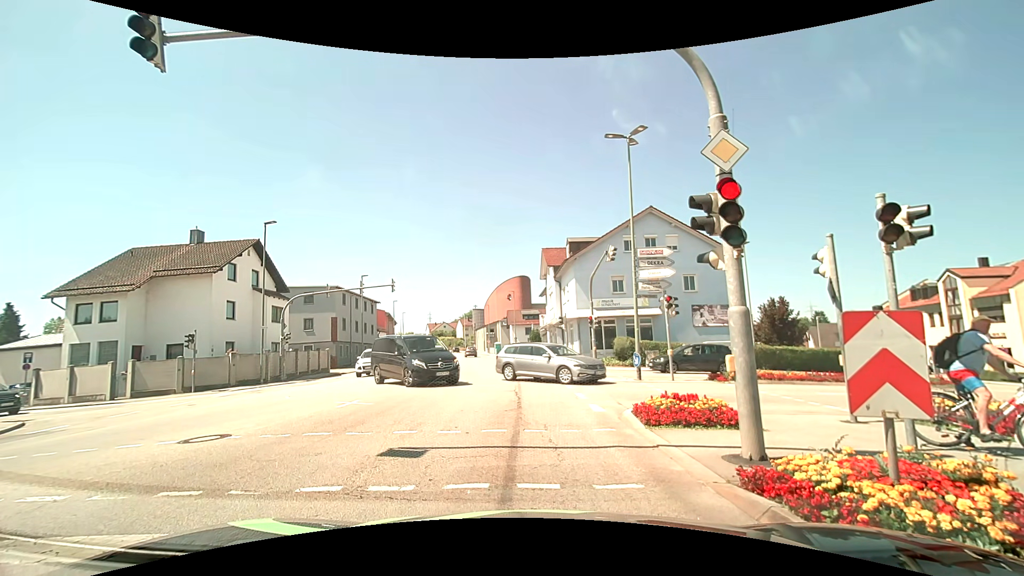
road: tertiary_link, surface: asphalt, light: Day
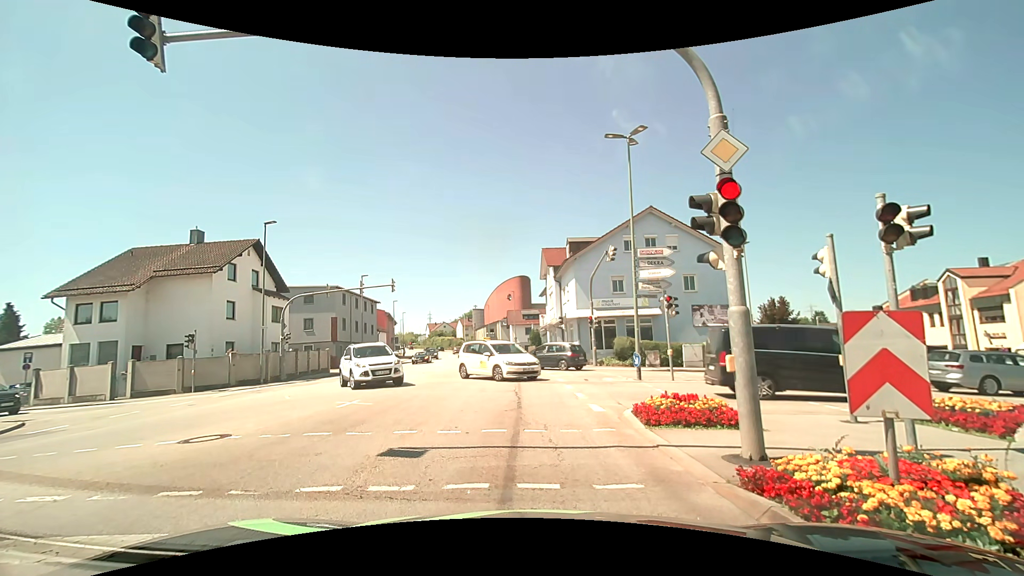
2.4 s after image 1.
(0.0, 0.0) m; 0°
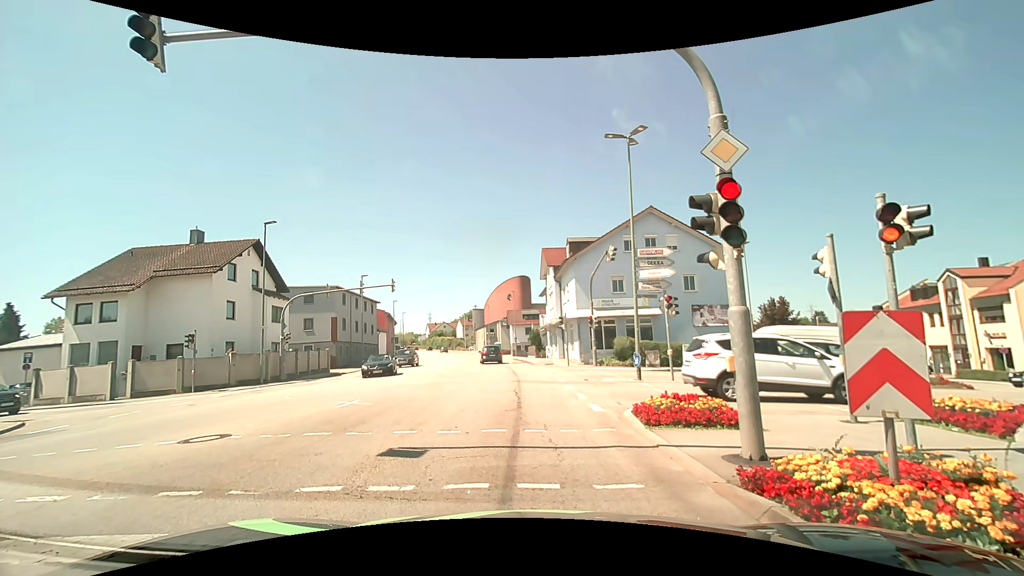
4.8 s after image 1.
(0.0, 0.0) m; 0°
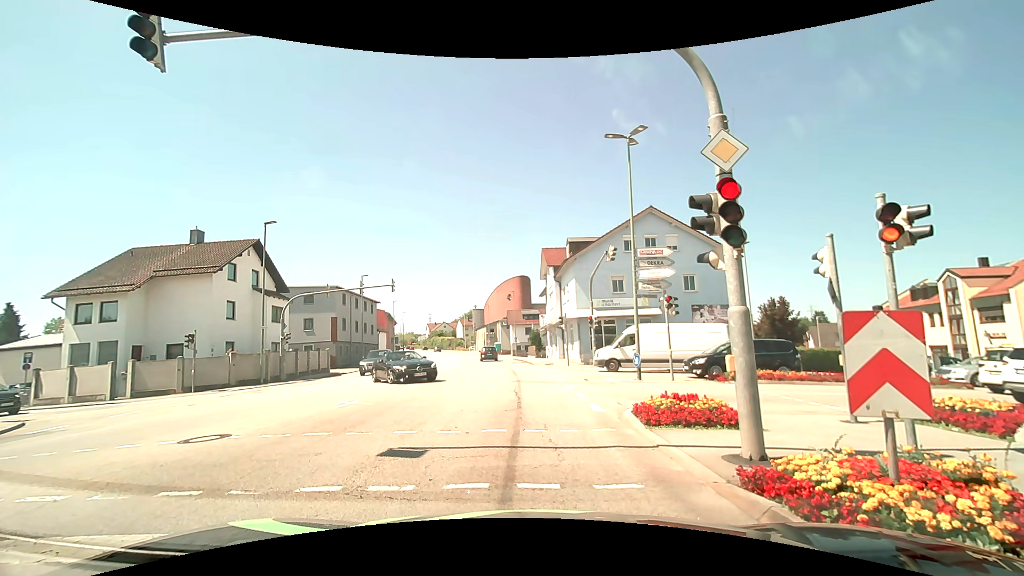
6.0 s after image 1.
(0.0, 0.0) m; 0°
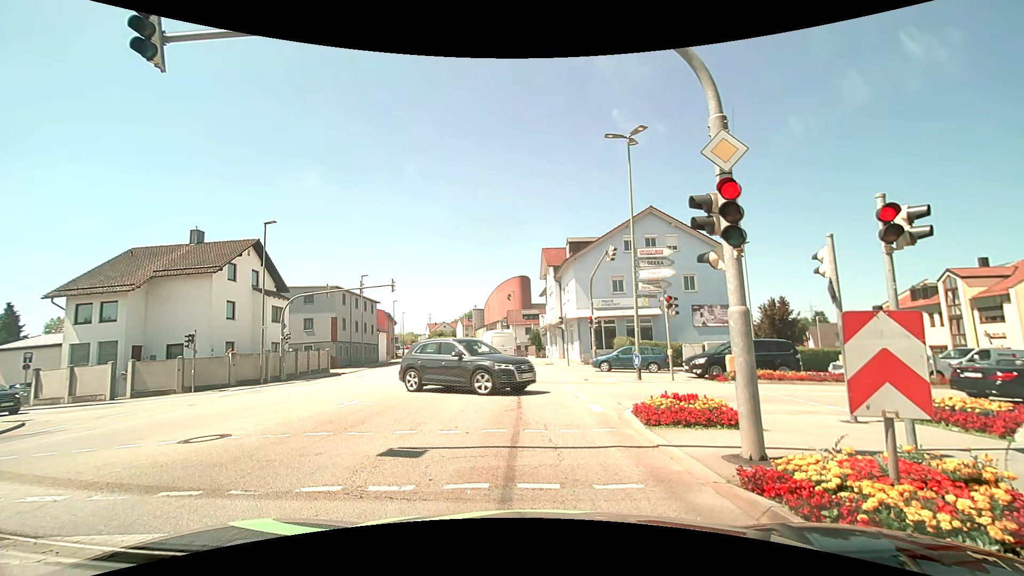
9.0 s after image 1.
(0.0, 0.0) m; 0°
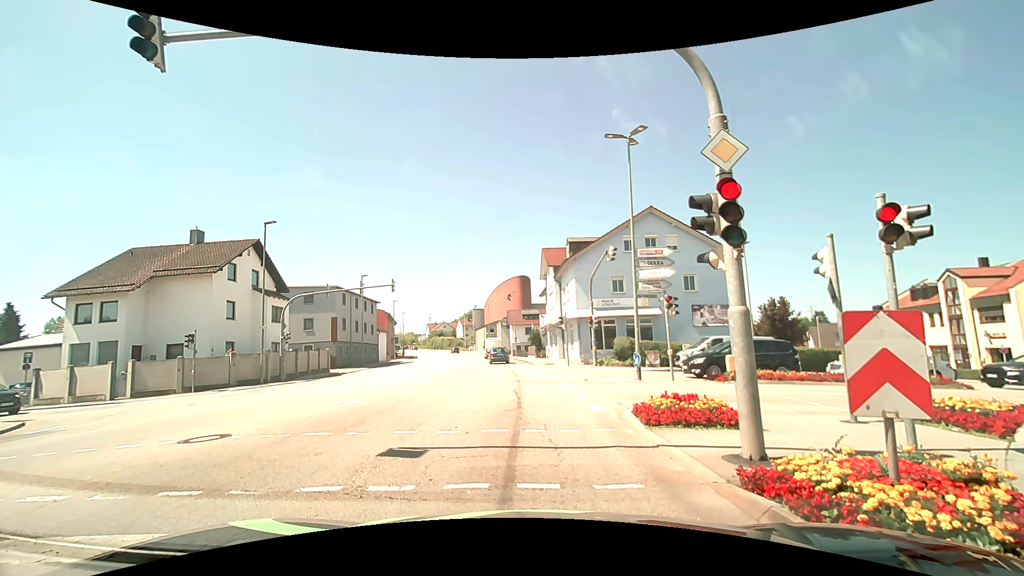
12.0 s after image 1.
(0.0, 0.0) m; 0°
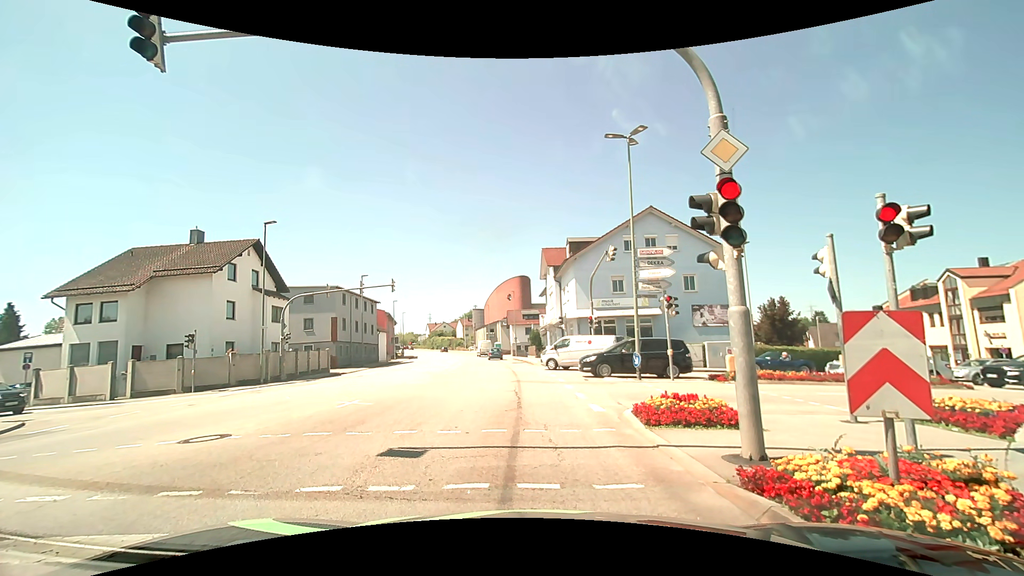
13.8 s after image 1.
(0.0, 0.0) m; 0°
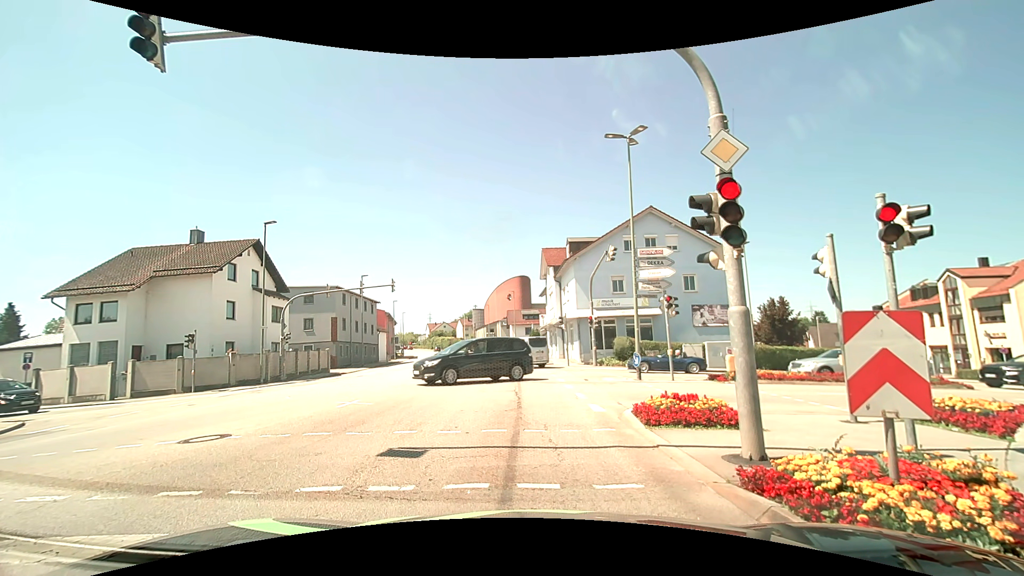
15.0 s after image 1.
(0.0, 0.0) m; 0°
(0, +10) (-1, +20) (-1, +30) (-2, +40) (-3, +50) (-5, +60) (-6, +70) (-8, +79) (-10, +89) (-12, +99) m
